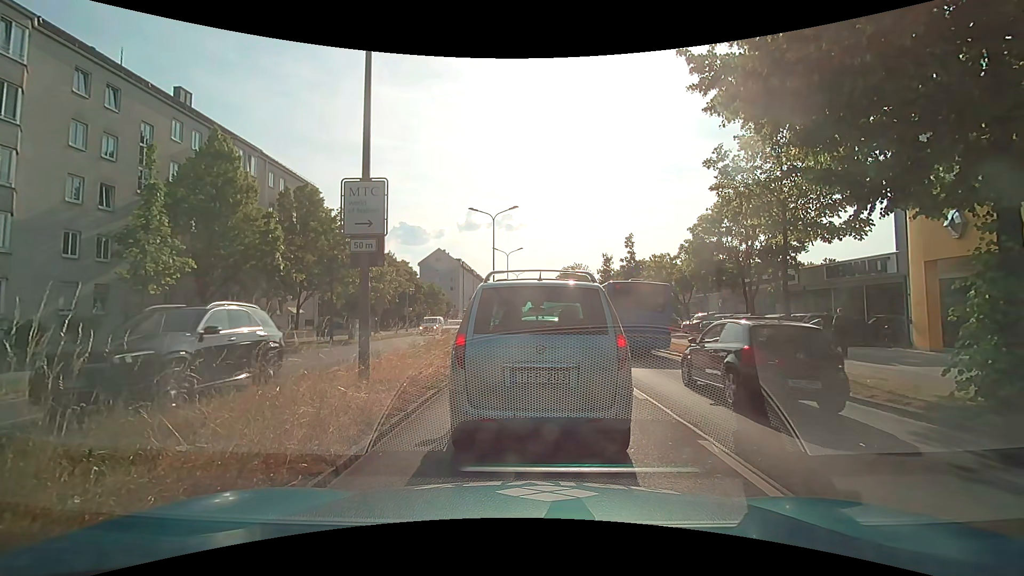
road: primary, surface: asphalt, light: Day
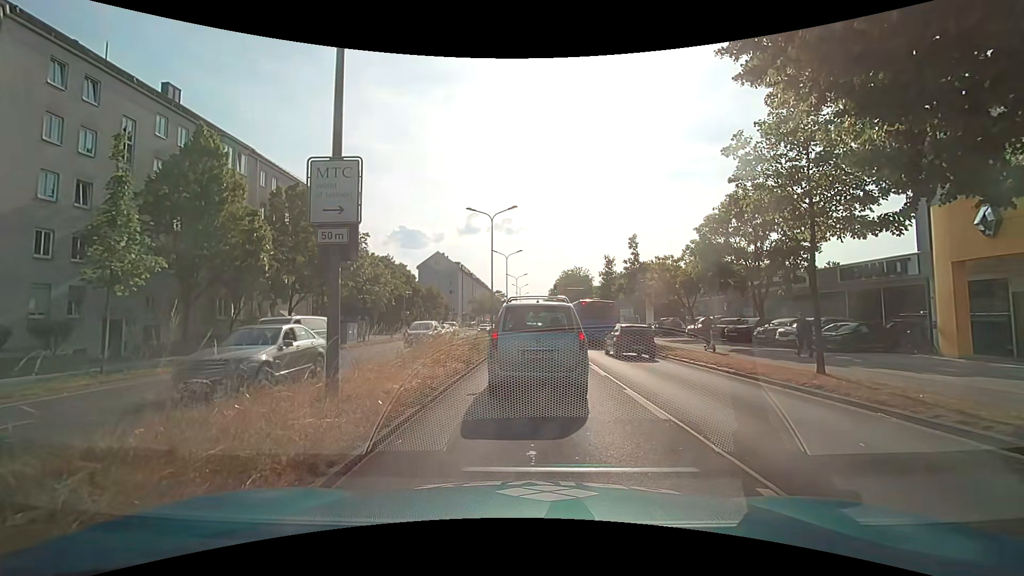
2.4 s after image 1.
(0.0, +1.5) m; 0°
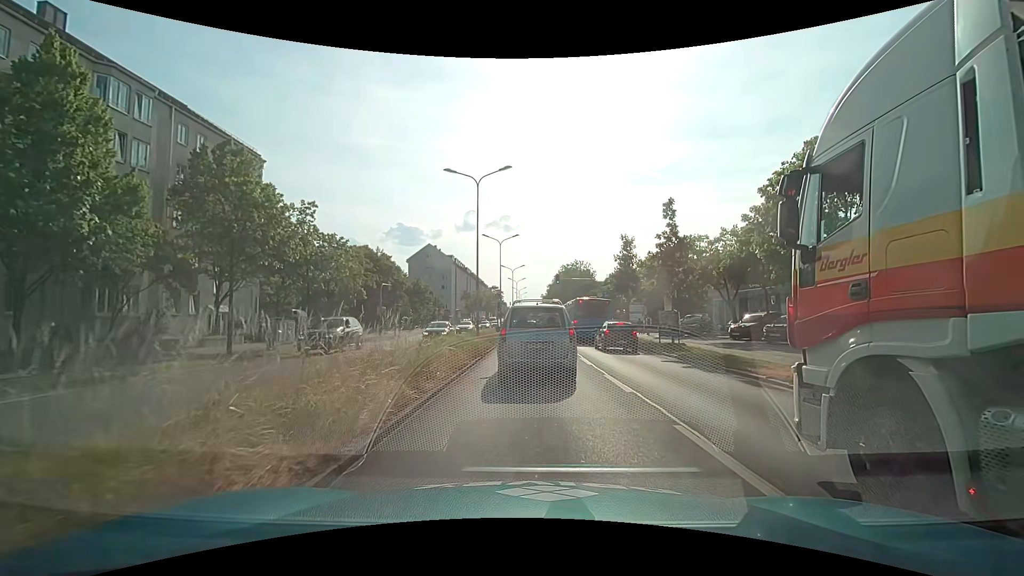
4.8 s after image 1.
(0.0, +9.8) m; 0°
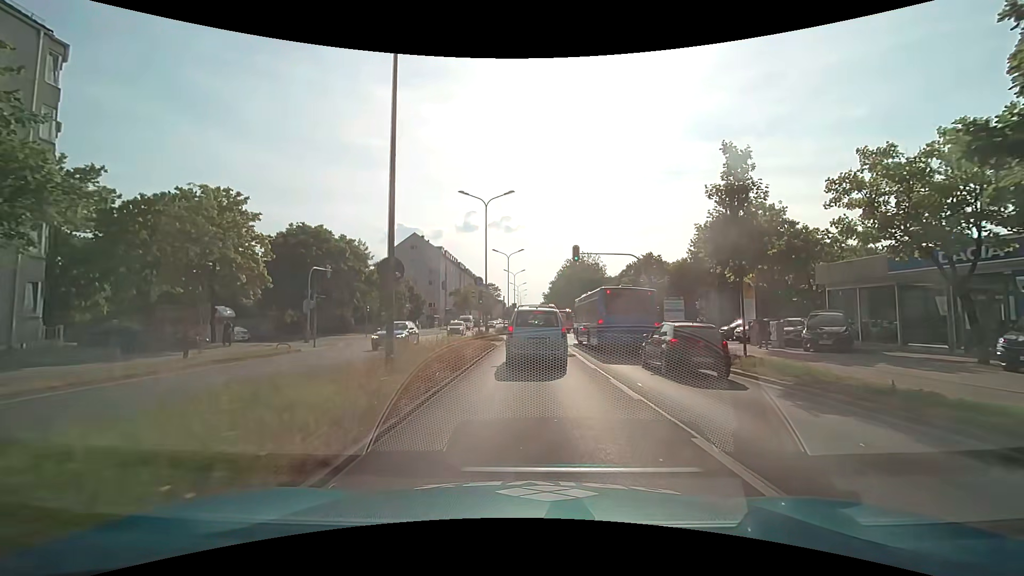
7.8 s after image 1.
(-0.2, +19.1) m; -1°
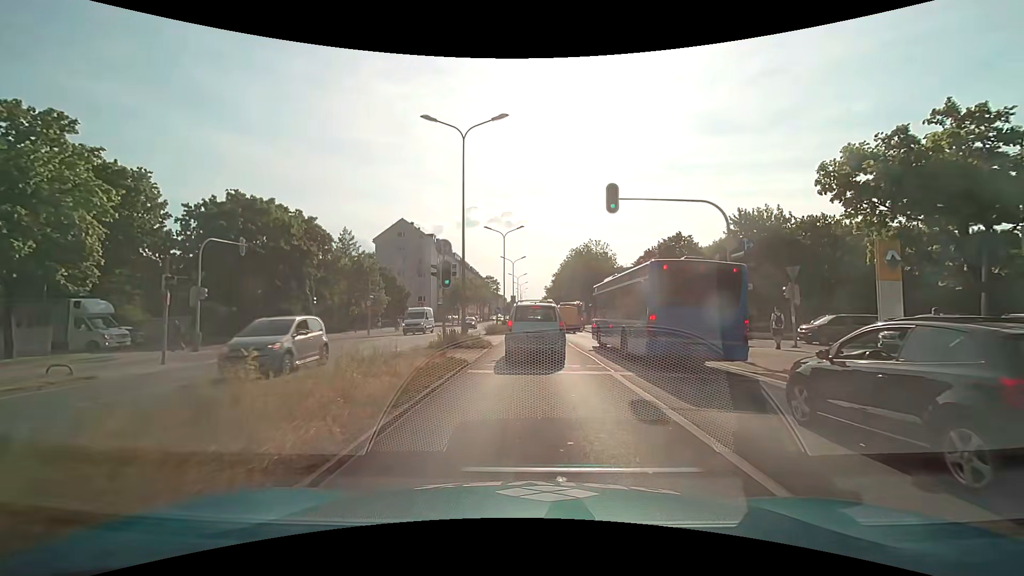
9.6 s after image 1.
(+0.1, +12.9) m; +1°
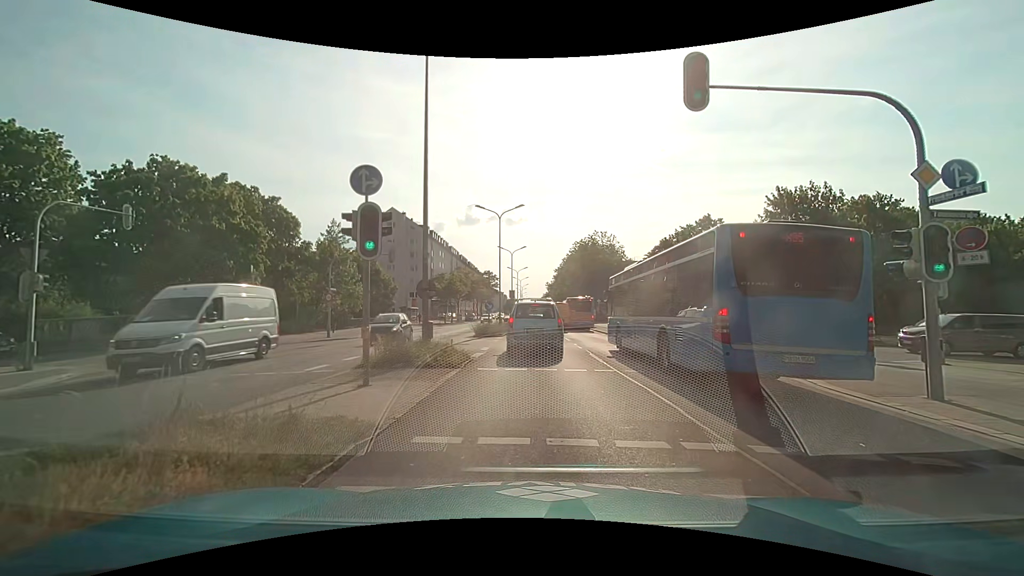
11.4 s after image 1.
(-0.1, +8.3) m; 0°
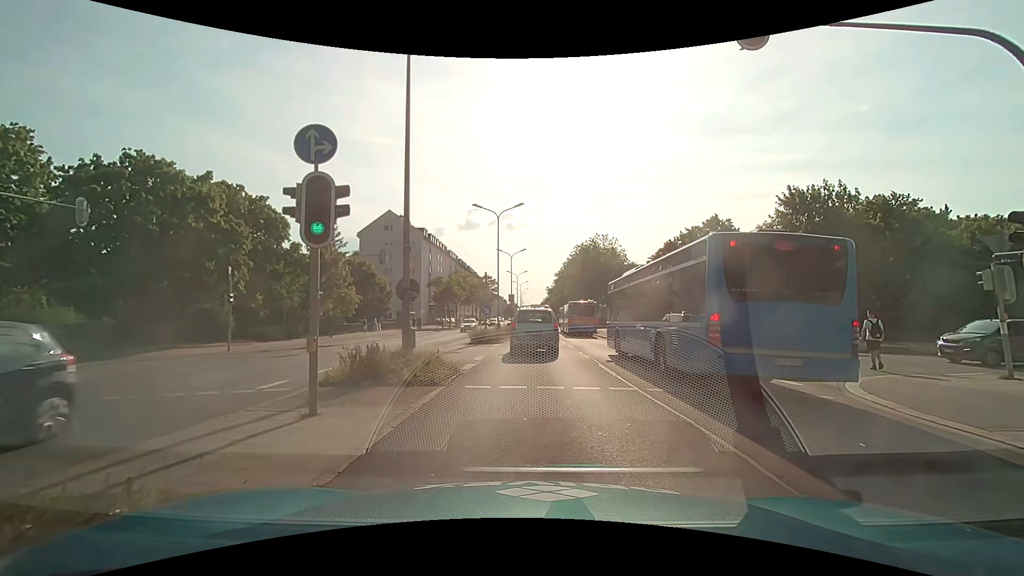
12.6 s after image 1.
(0.0, +2.1) m; 0°
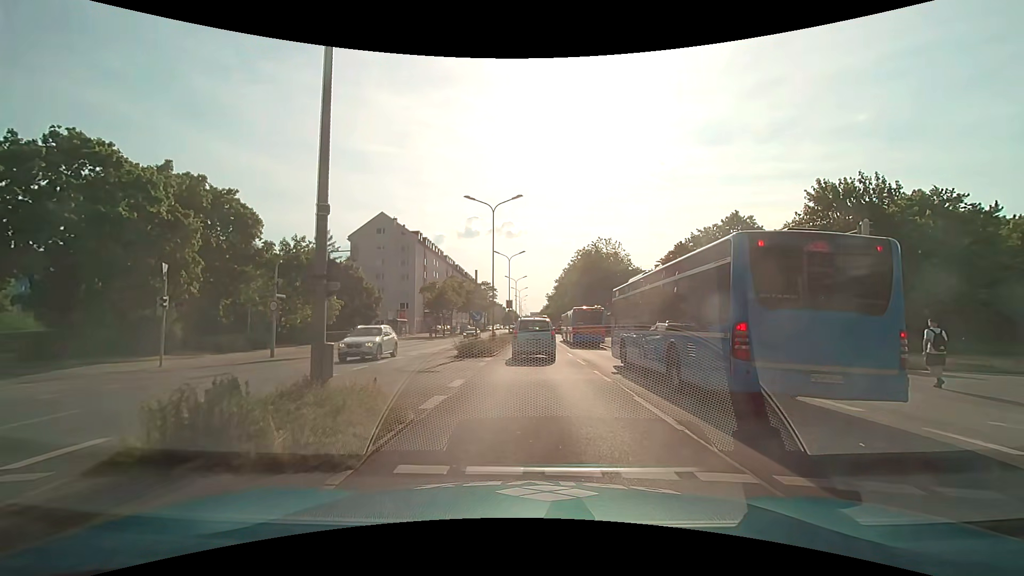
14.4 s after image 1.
(-0.1, +5.4) m; 0°
(0, +10) (0, +20) (0, +30) (0, +40) (0, +50) (0, +60) (0, +70) (0, +80) (0, +90) (0, +100) m
